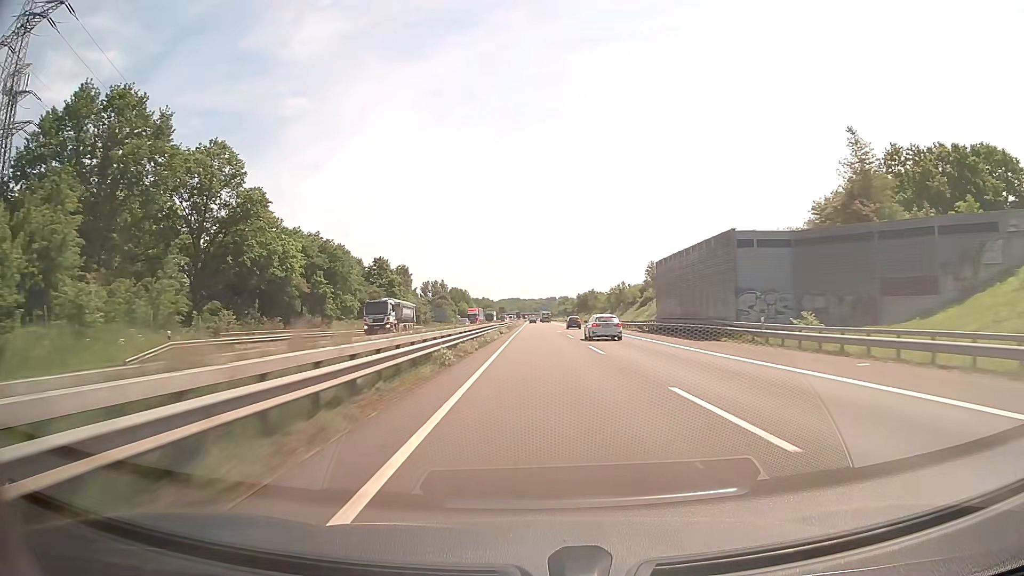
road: motorway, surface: asphalt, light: Day
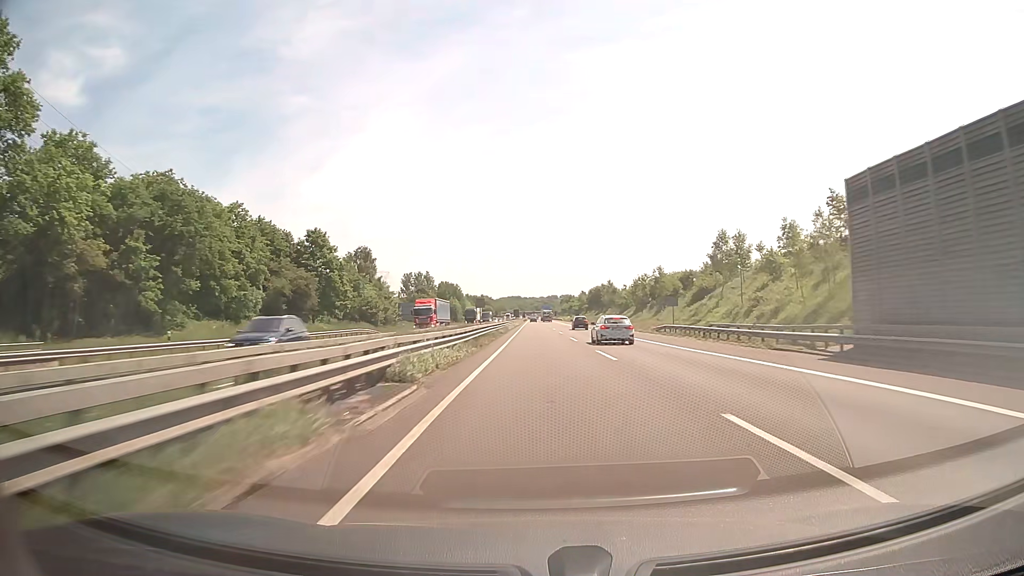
(0.0, +39.8) m; 0°
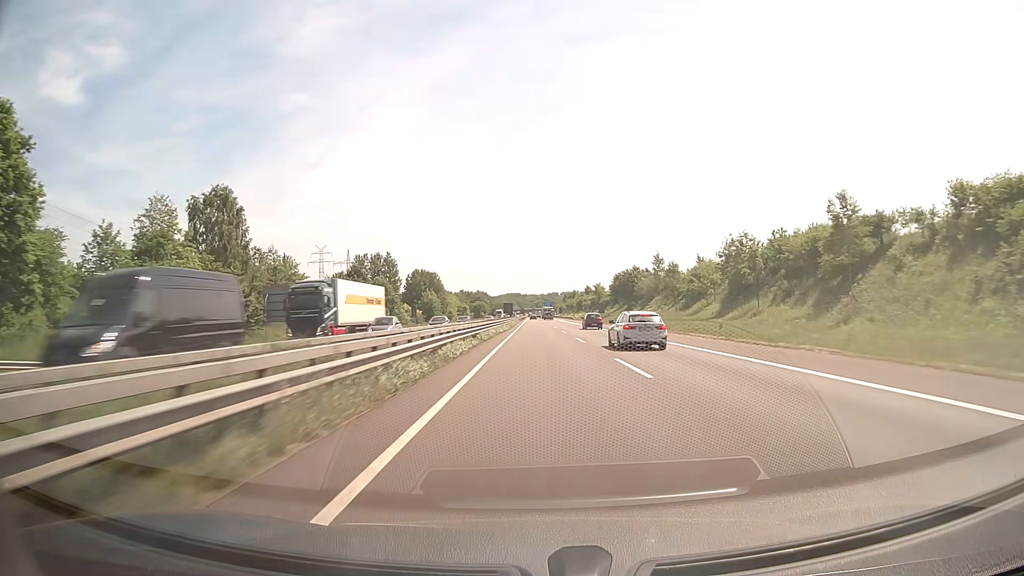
(+0.1, +60.6) m; 0°
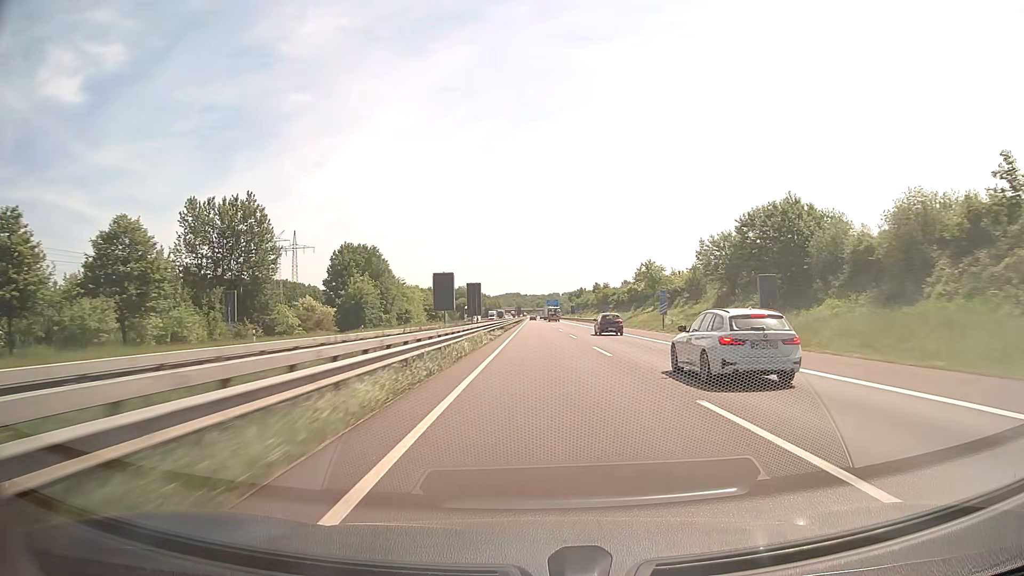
(+0.1, +81.6) m; 0°
